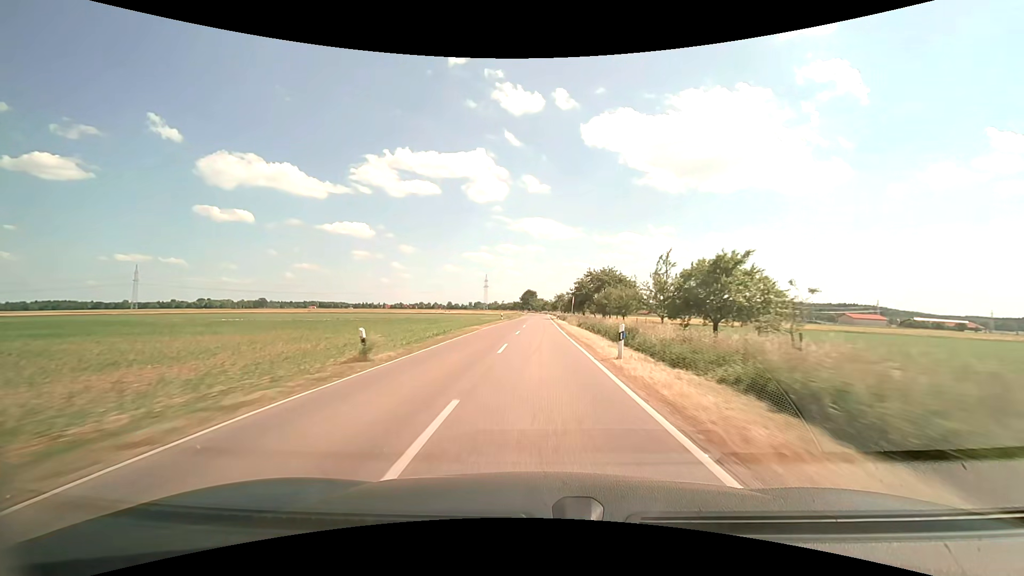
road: tertiary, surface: asphalt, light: Day
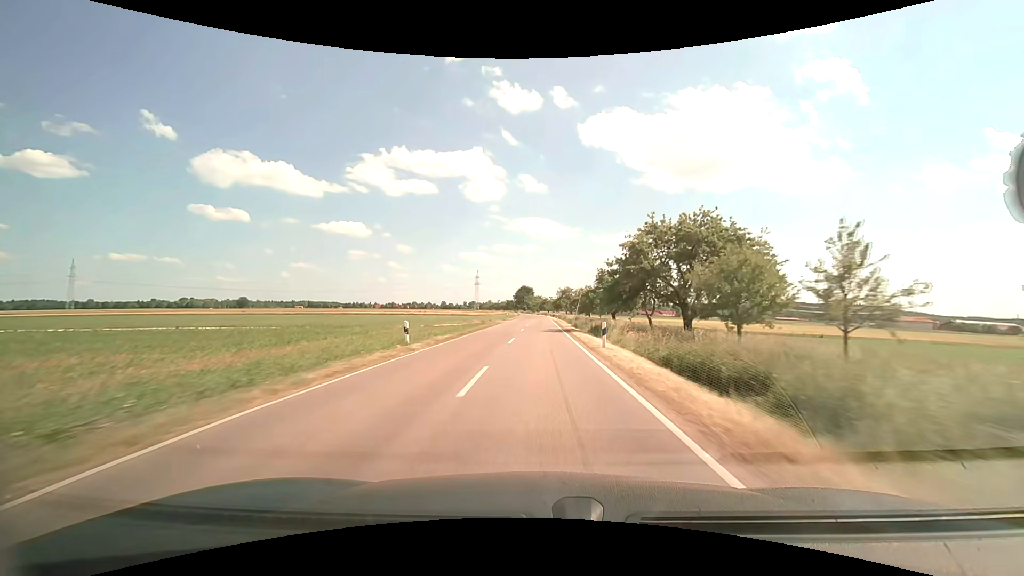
(+0.2, +45.1) m; 0°
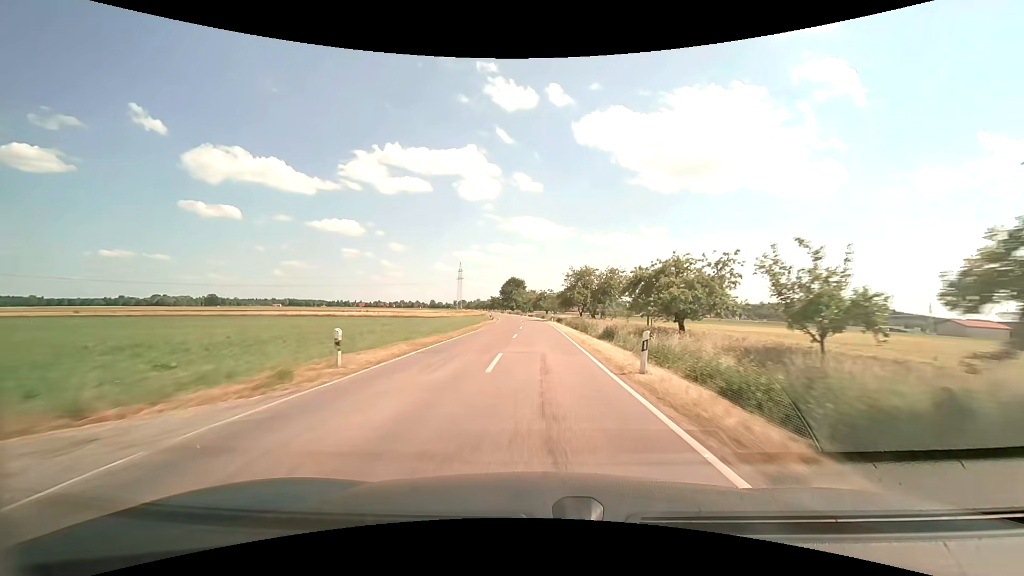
(+0.2, +58.0) m; +1°
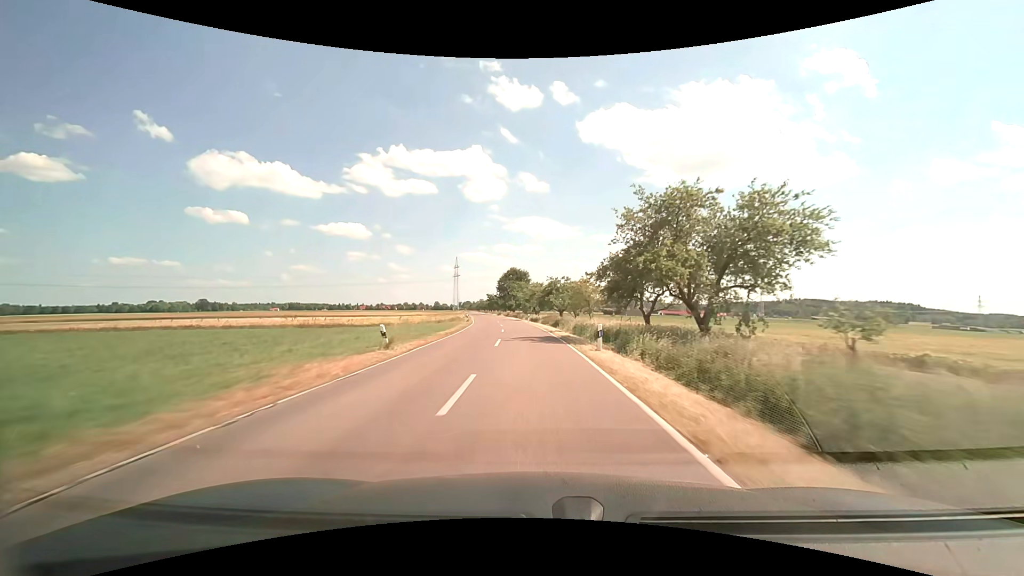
(0.0, +42.0) m; -1°
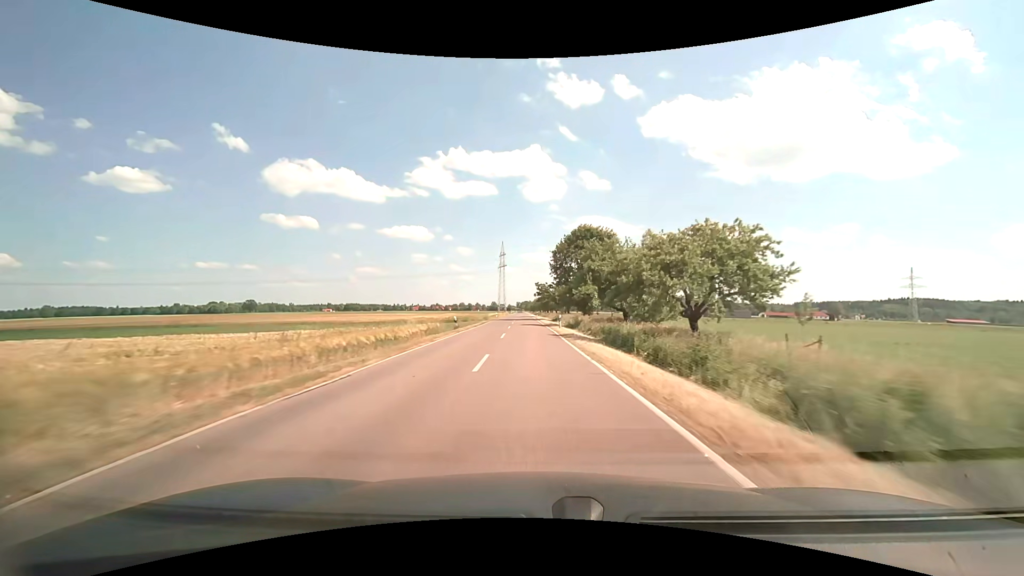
(-4.4, +69.7) m; -7°
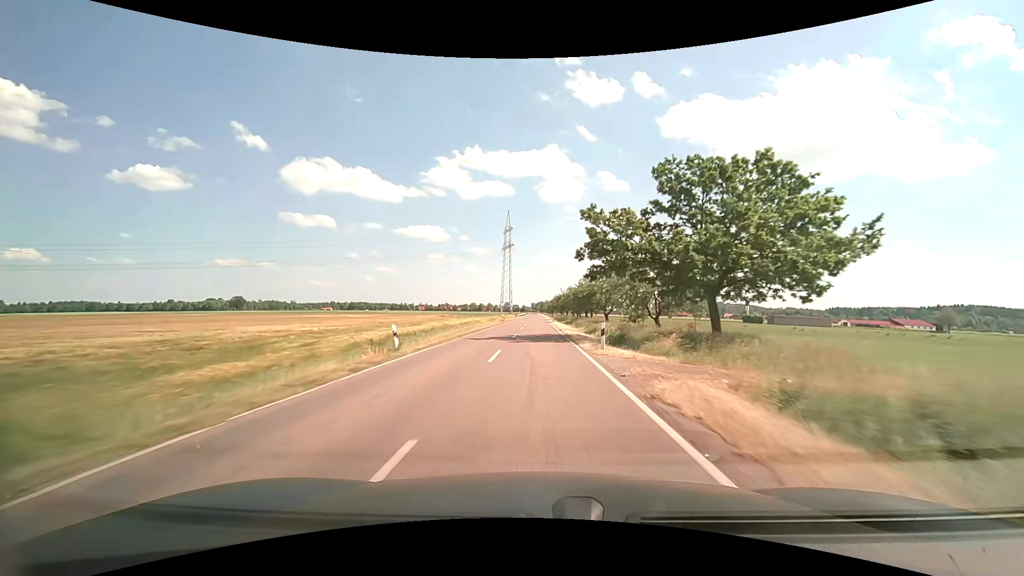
(-2.1, +72.0) m; -2°
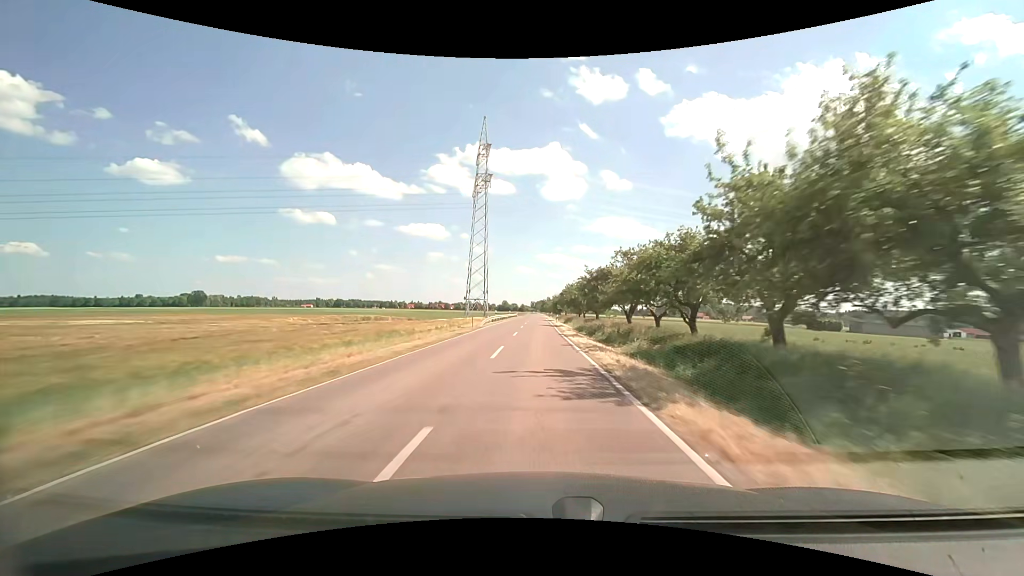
(+0.2, +73.5) m; 0°
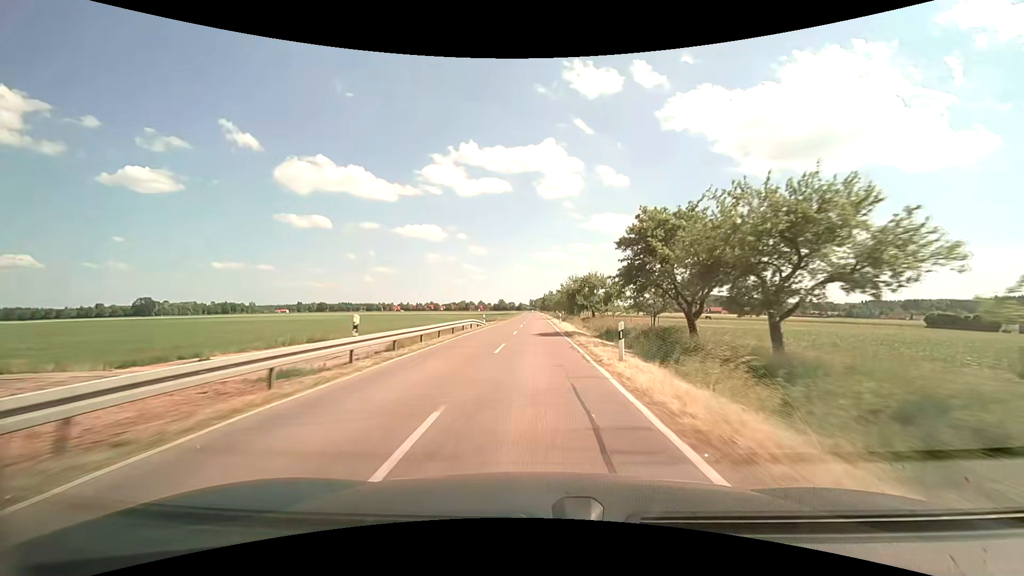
(+0.2, +72.7) m; 0°
(0, +10) (0, +20) (0, +30) (0, +40) (0, +50) (0, +60) (0, +70) (0, +80) (-1, +90) (-1, +100) m
